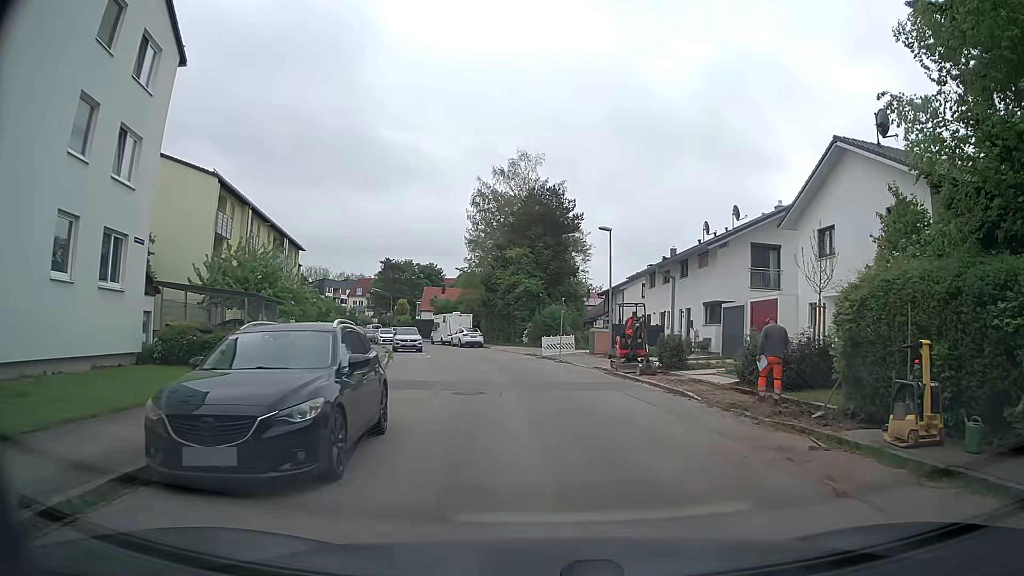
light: Day
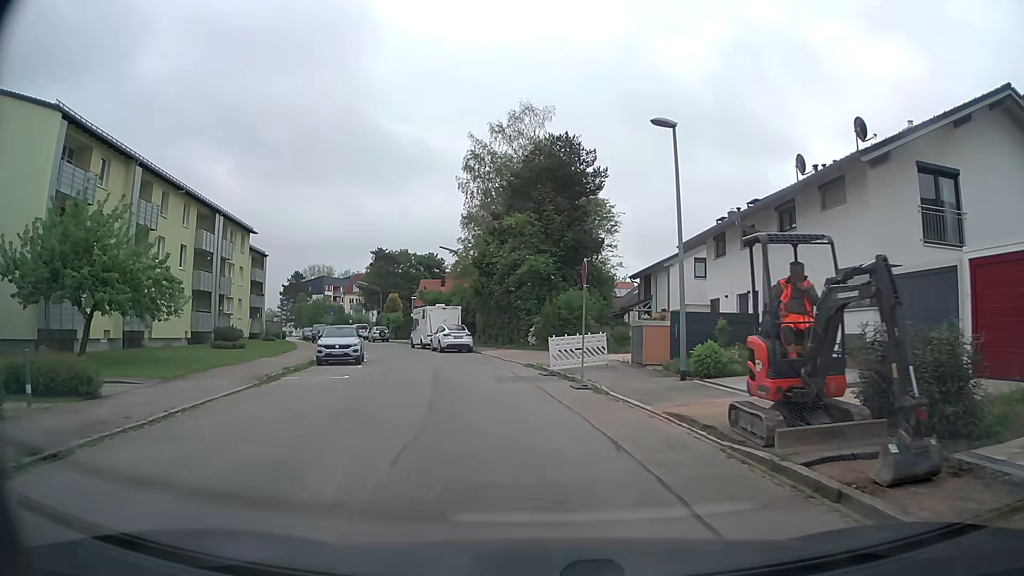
(+0.5, +16.1) m; -1°
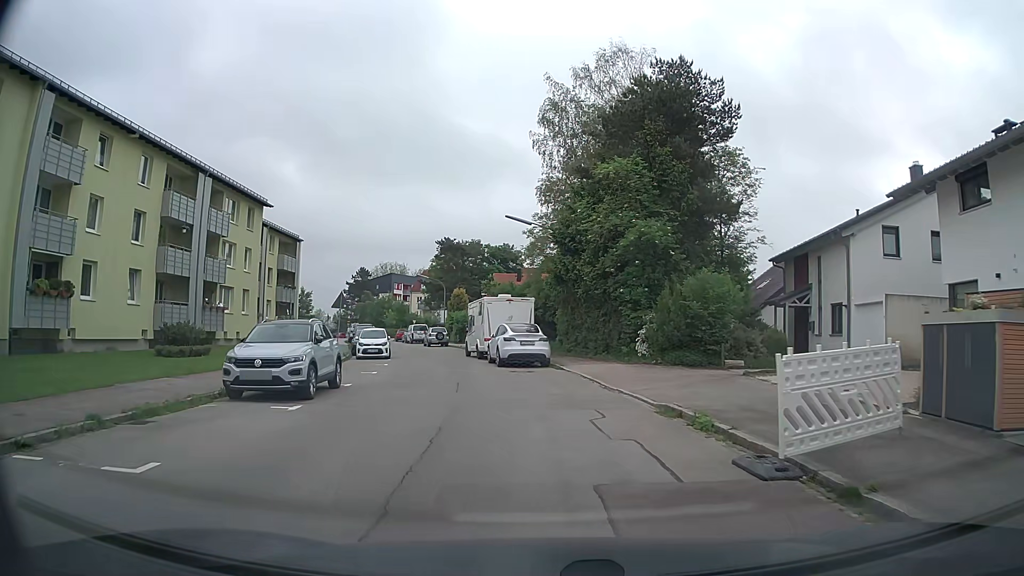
(-1.0, +14.0) m; -7°
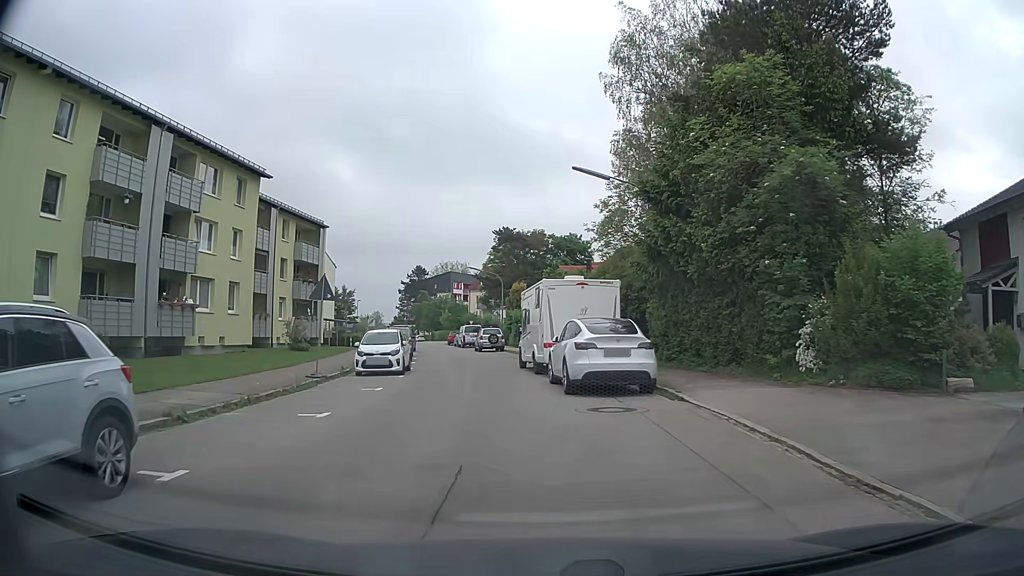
(-0.5, +10.7) m; -5°
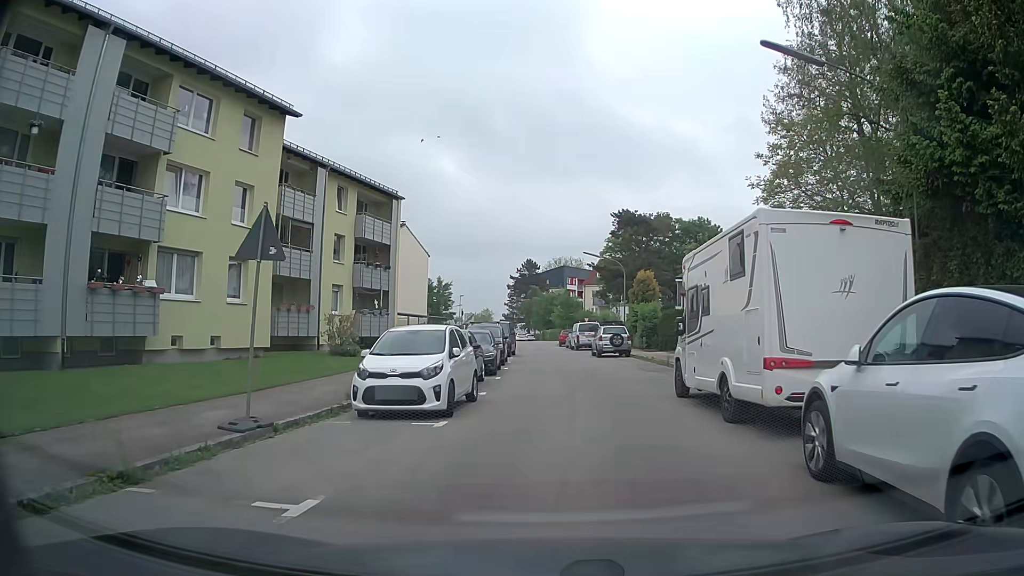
(-1.1, +11.1) m; -10°
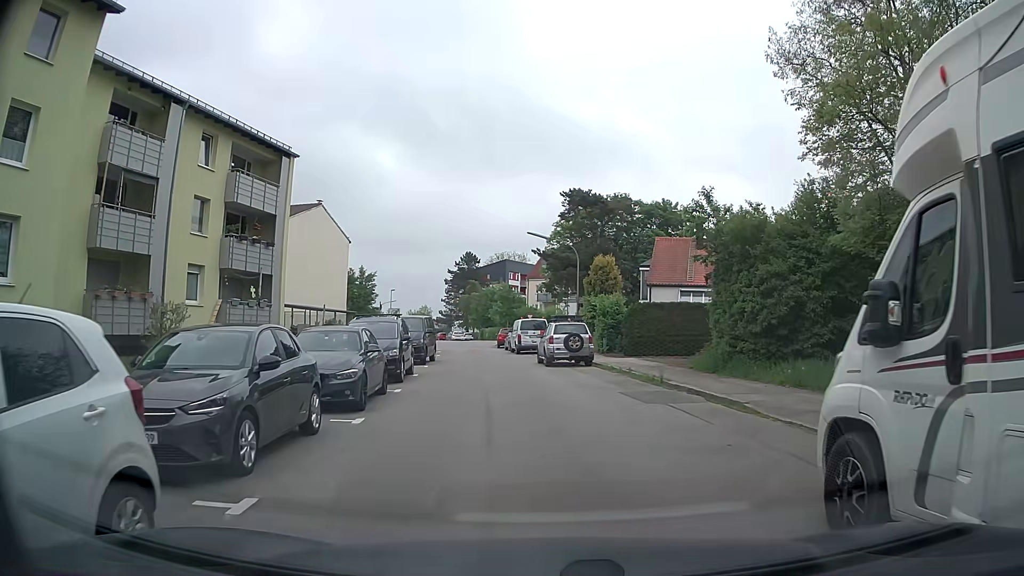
(+0.4, +10.1) m; +6°
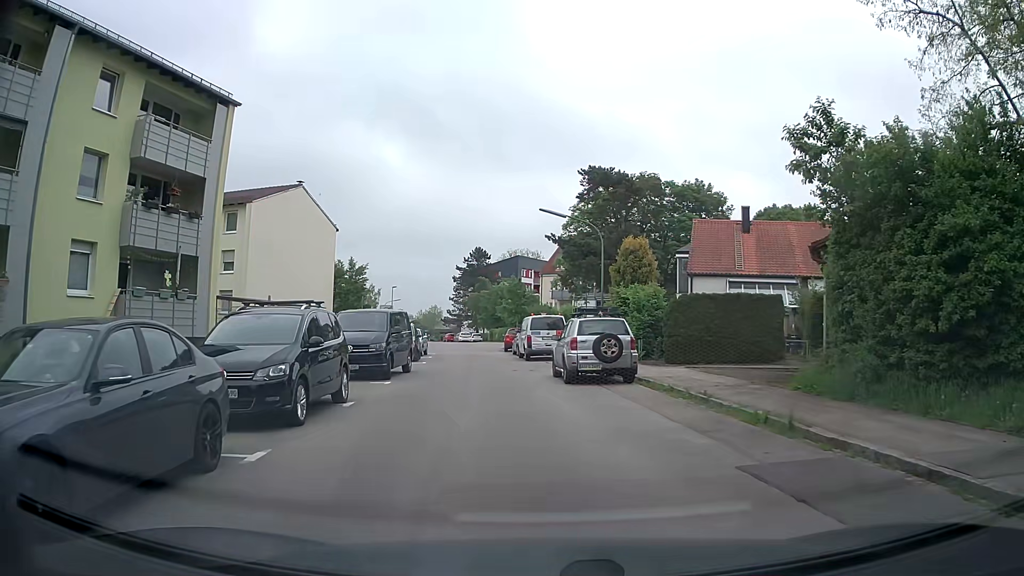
(-0.2, +8.4) m; -2°
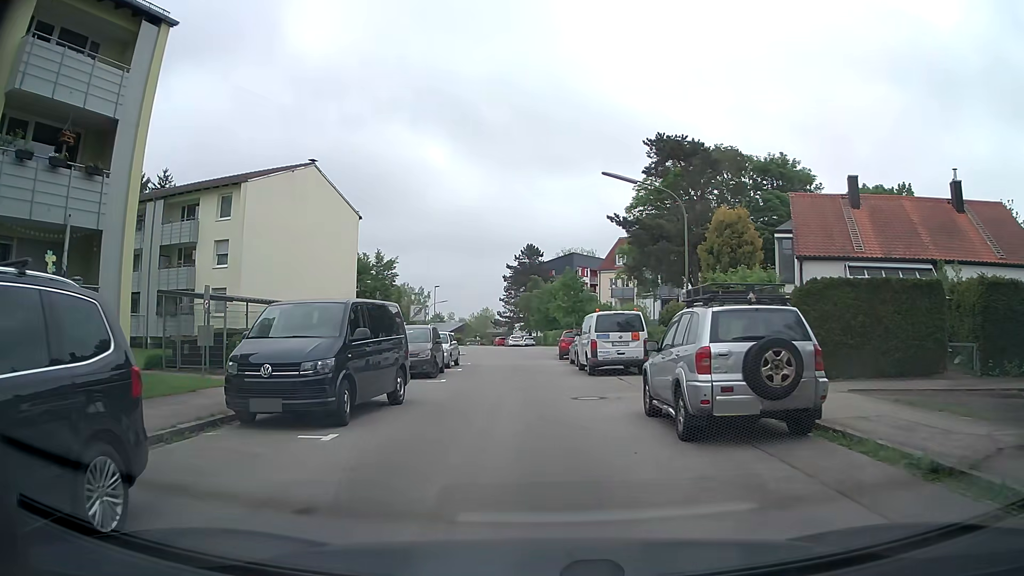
(-0.2, +8.5) m; -4°
(0, +10) (-1, +20) (-1, +30) (-1, +40) (-1, +50) (-2, +60) (-10, +65) (-20, +67) (-30, +69) (-40, +71) m
